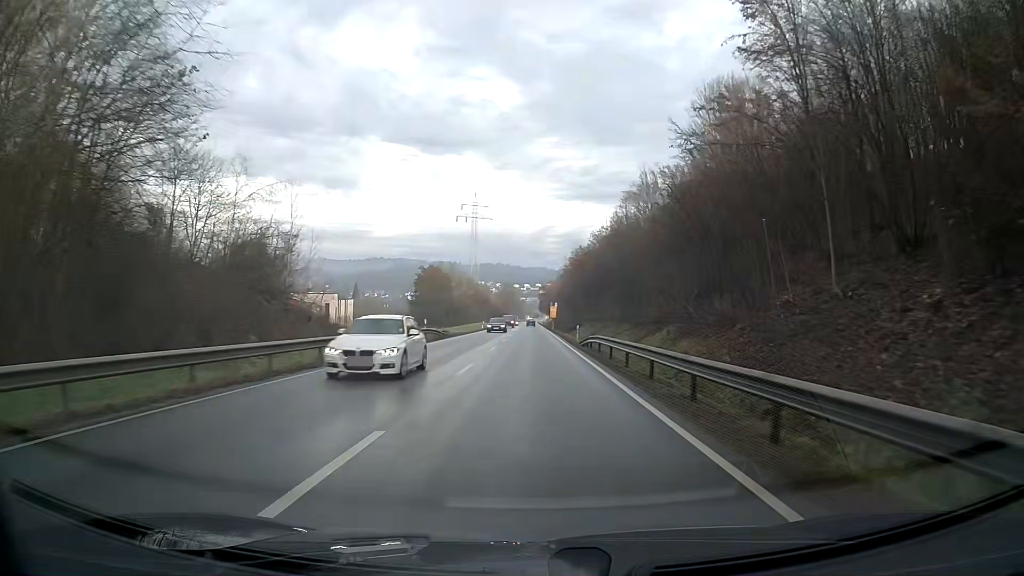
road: primary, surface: asphalt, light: Day
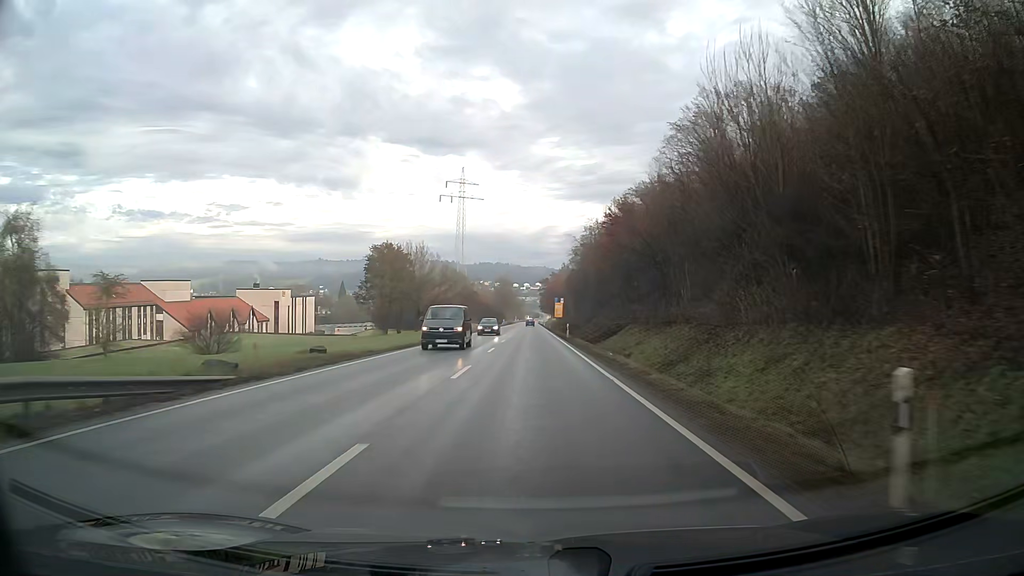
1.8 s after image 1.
(-0.1, +37.1) m; 0°
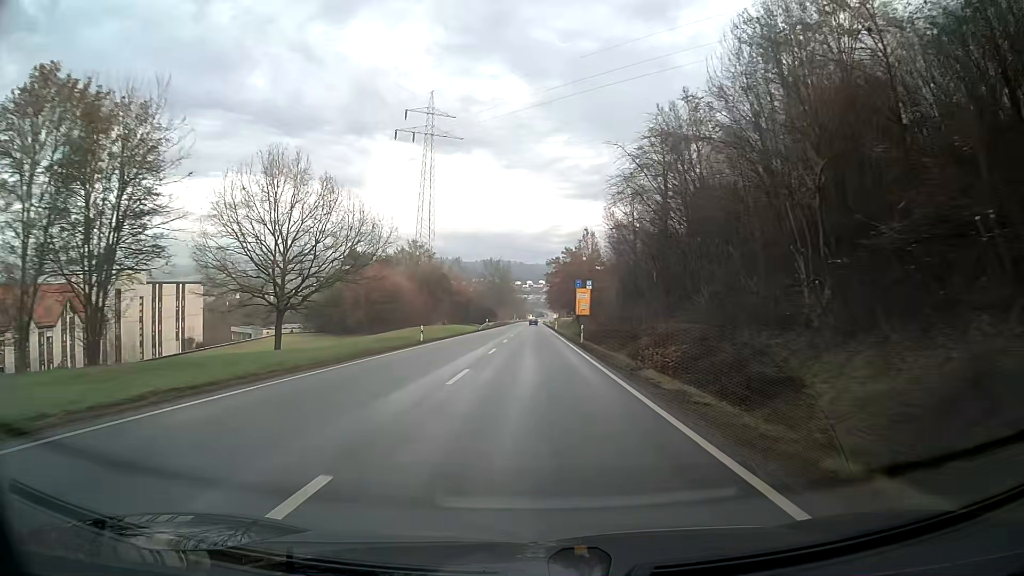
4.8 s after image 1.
(-0.1, +61.7) m; 0°
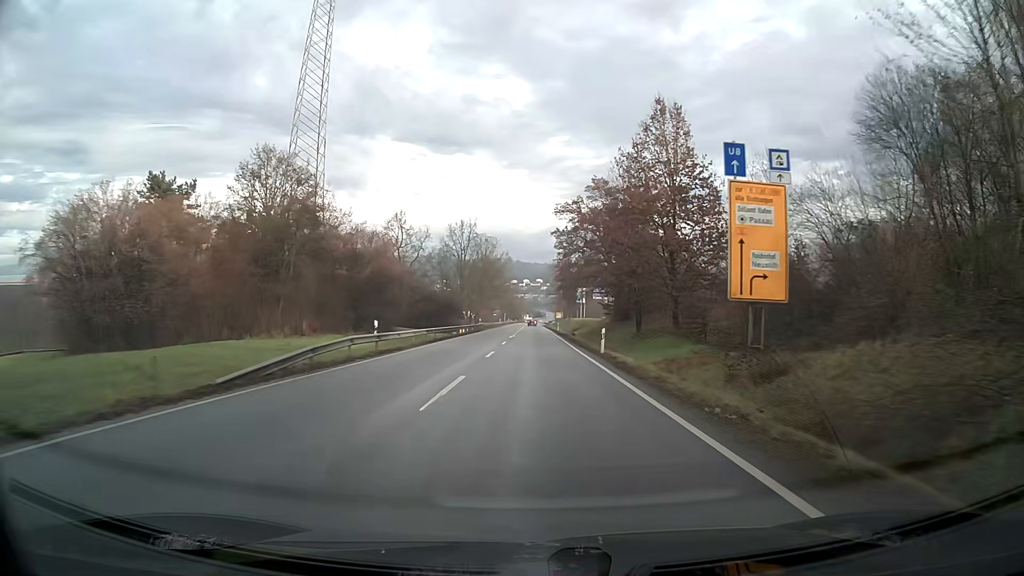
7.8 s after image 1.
(+0.1, +61.7) m; 0°
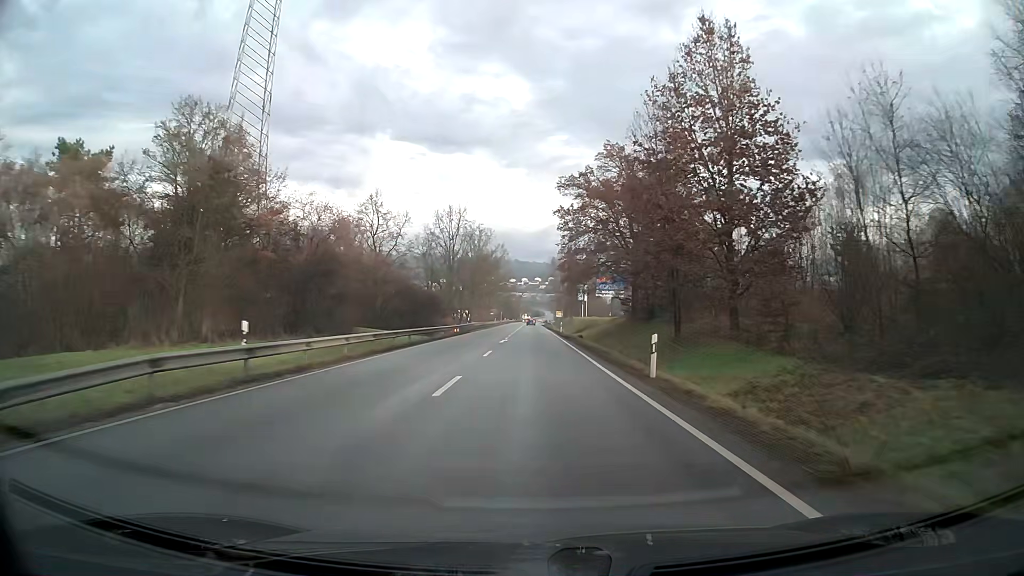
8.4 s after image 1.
(0.0, +12.3) m; 0°
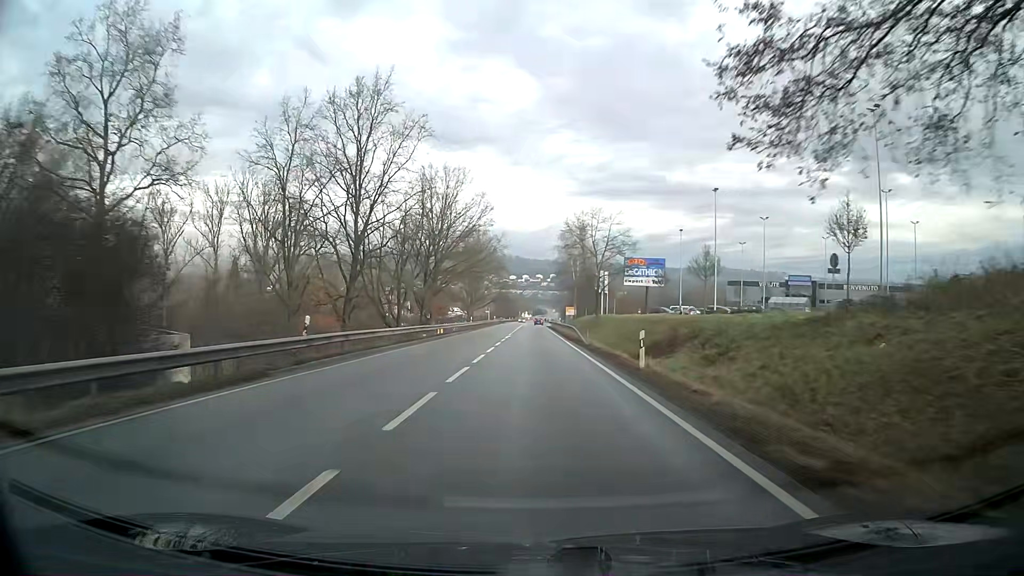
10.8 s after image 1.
(0.0, +47.7) m; 0°
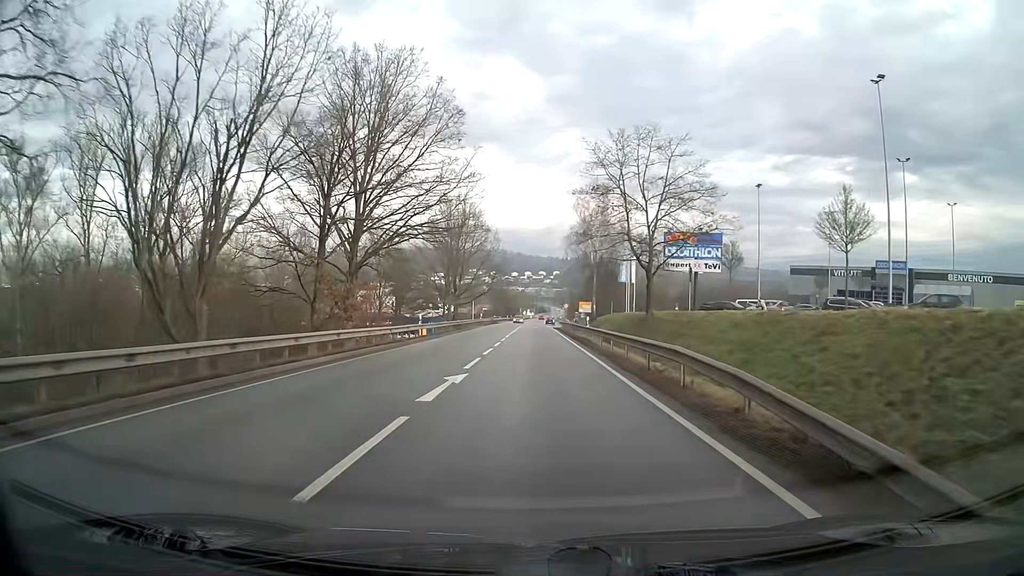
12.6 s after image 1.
(-0.1, +32.9) m; 0°
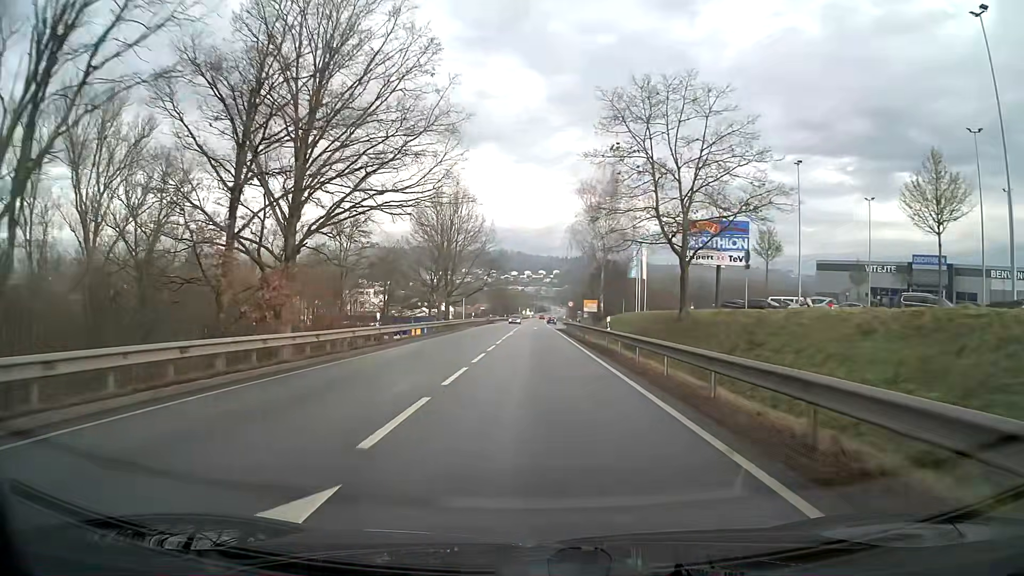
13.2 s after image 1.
(0.0, +10.1) m; 0°
